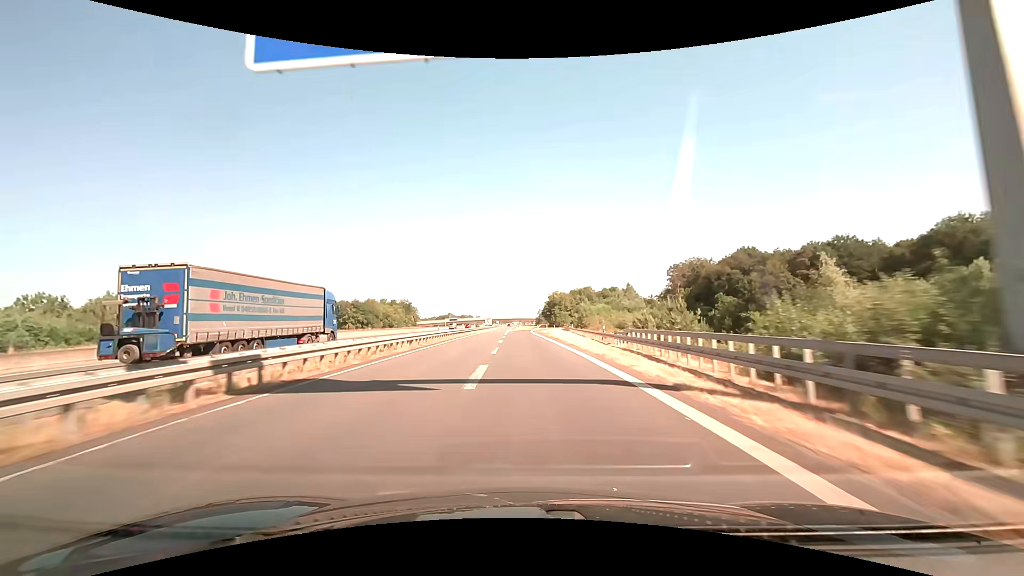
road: motorway_link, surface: asphalt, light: Day
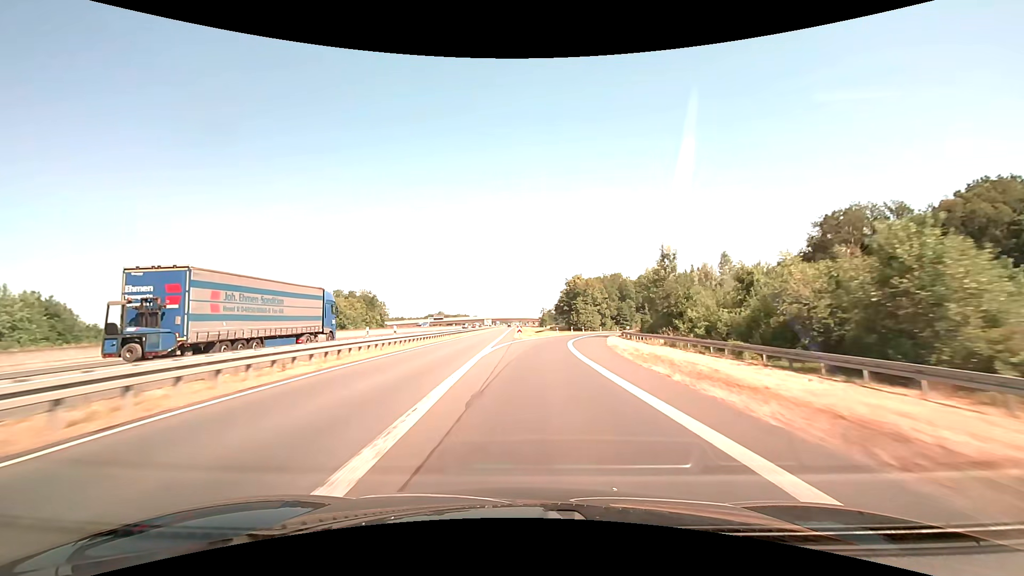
(-1.3, +73.0) m; 0°
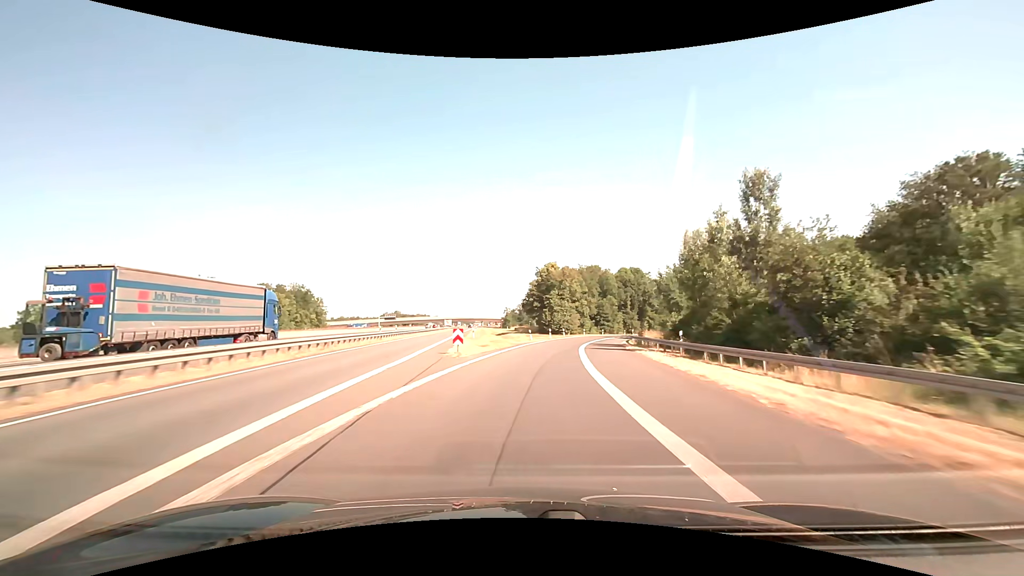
(+0.9, +28.7) m; +4°
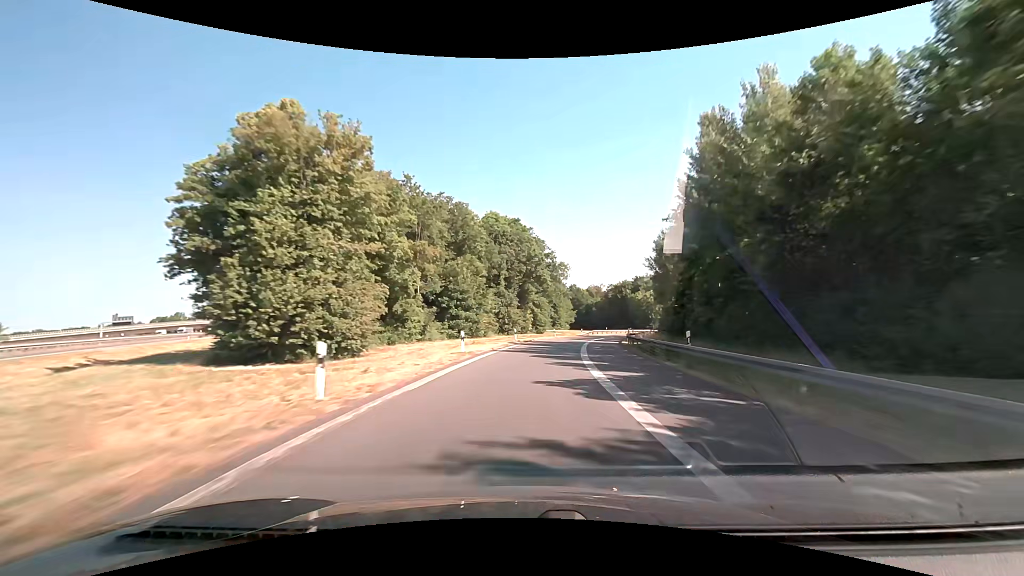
(+10.6, +71.1) m; +17°
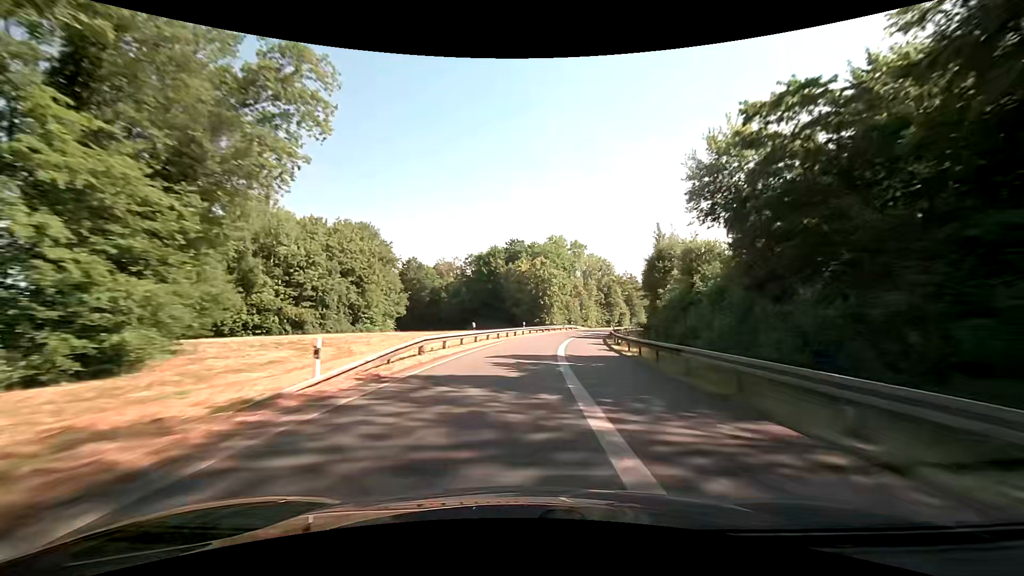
(+10.9, +71.7) m; +17°
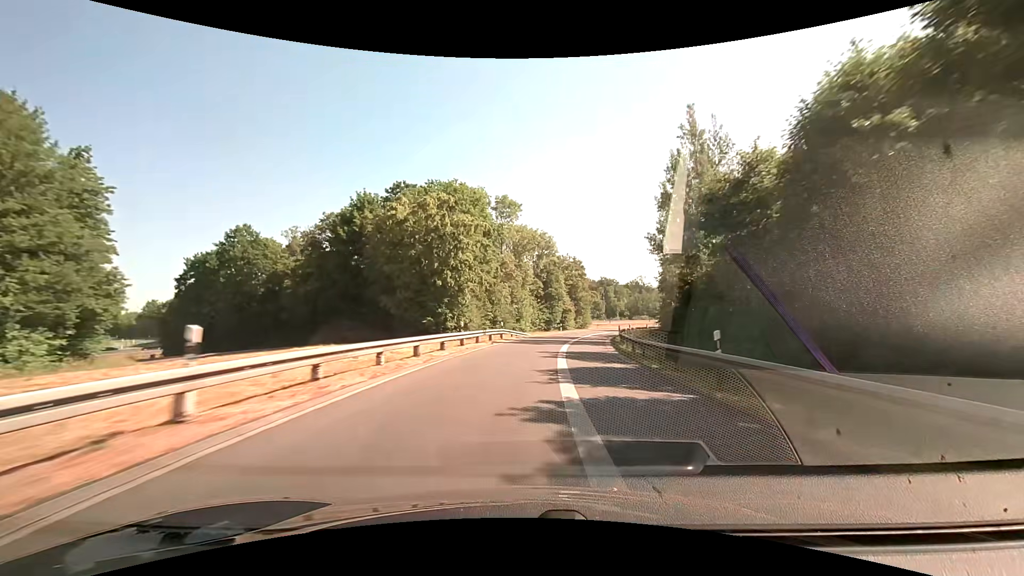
(+3.6, +43.9) m; +9°
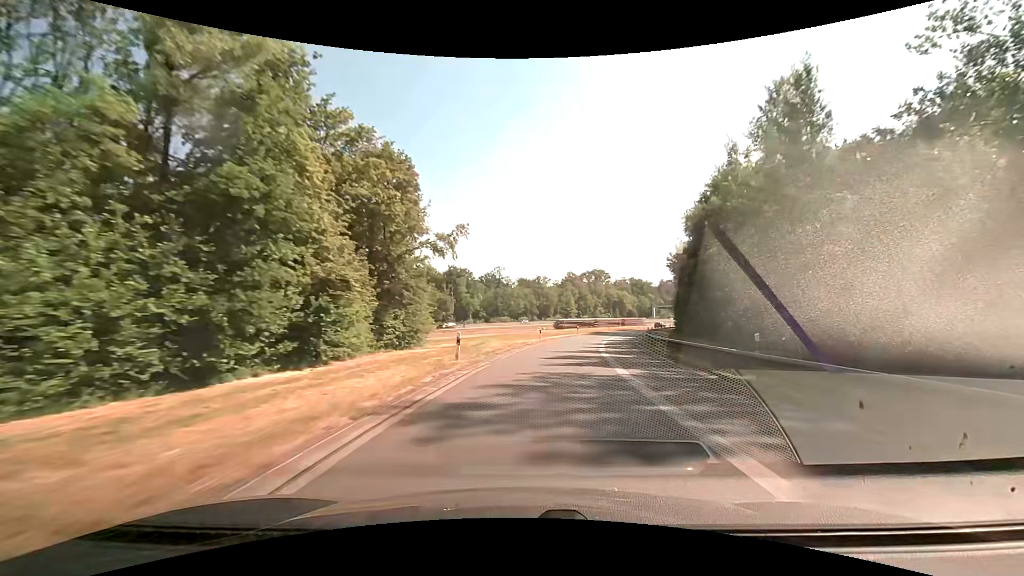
(+10.3, +73.2) m; +17°
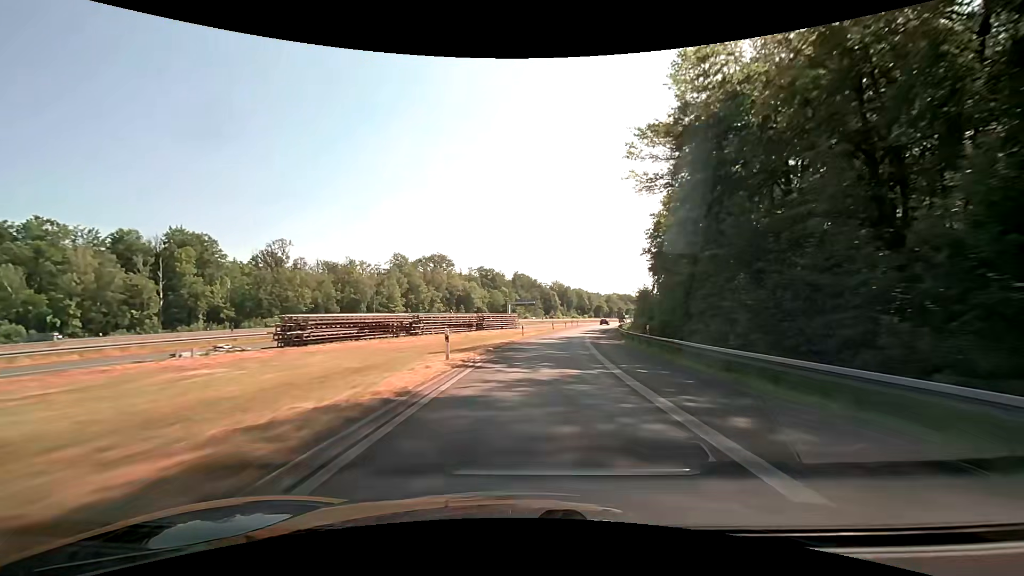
(+12.9, +72.8) m; +18°
(0, +10) (+1, +20) (+1, +30) (+3, +40) (+4, +50) (+5, +60) (+7, +70) (+9, +79) (+12, +89) (+14, +99) m
